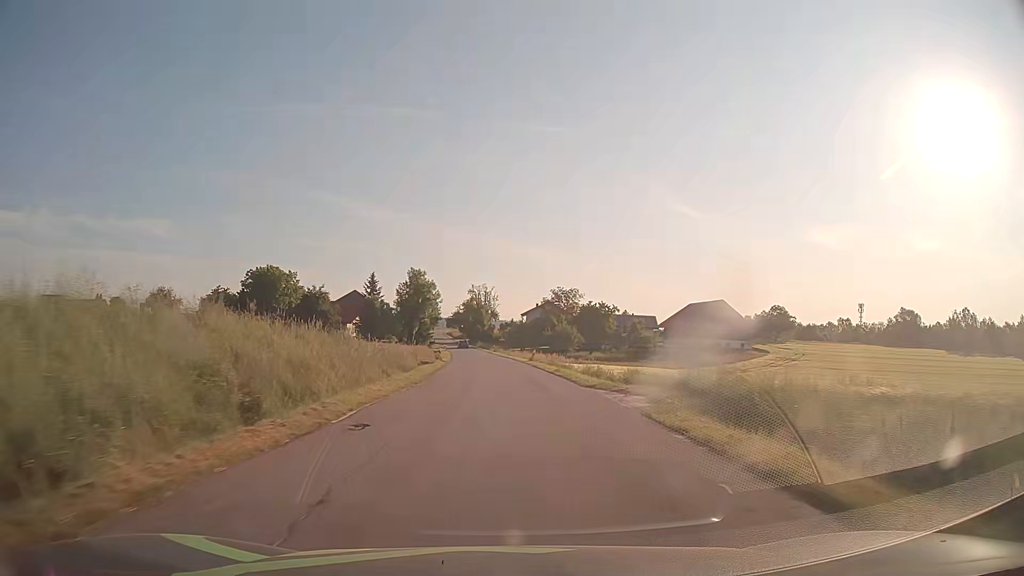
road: tertiary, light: Day
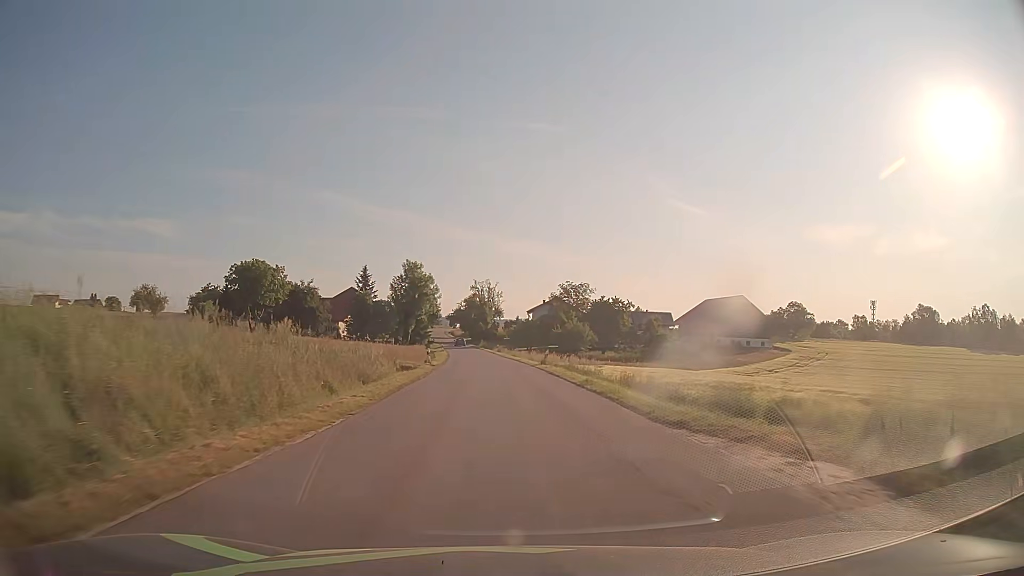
(0.0, +10.6) m; 0°
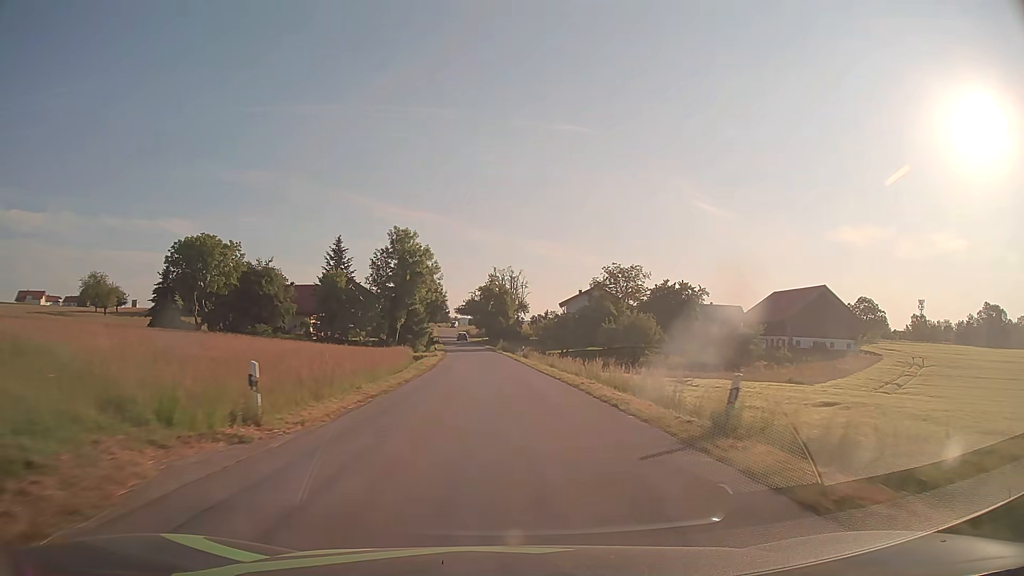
(-0.6, +31.7) m; -2°
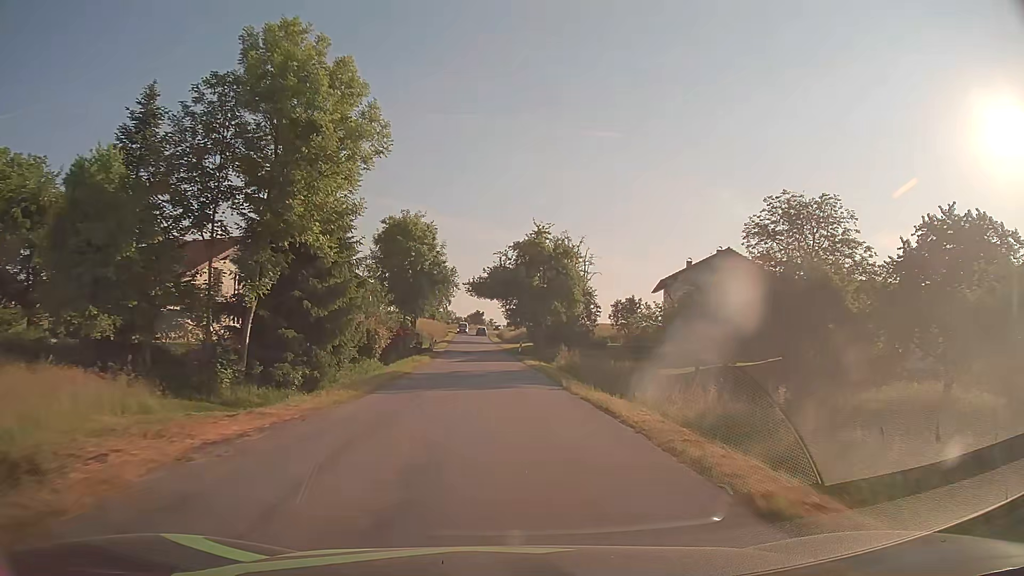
(-1.5, +52.8) m; -3°
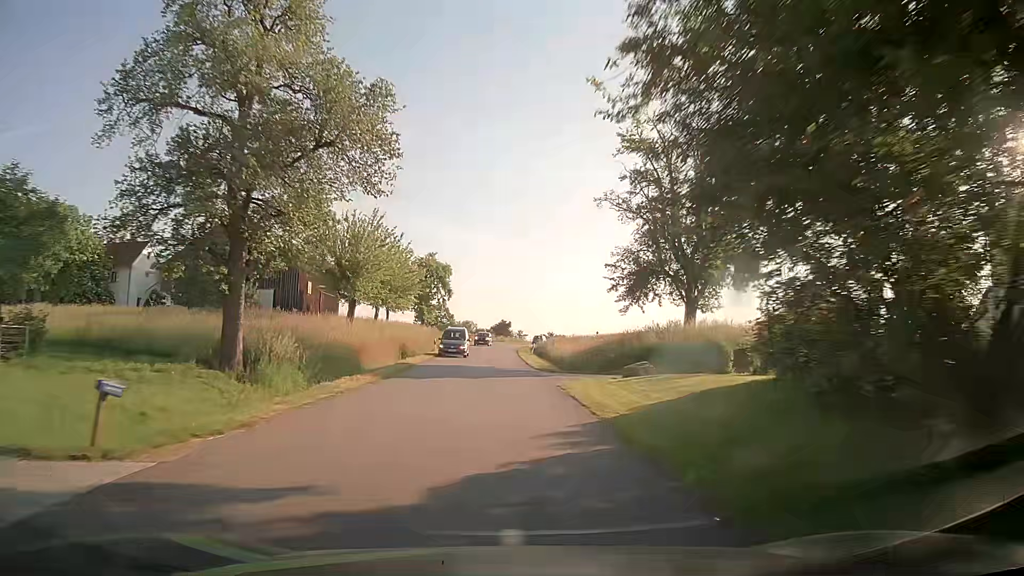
(-1.5, +52.5) m; -3°
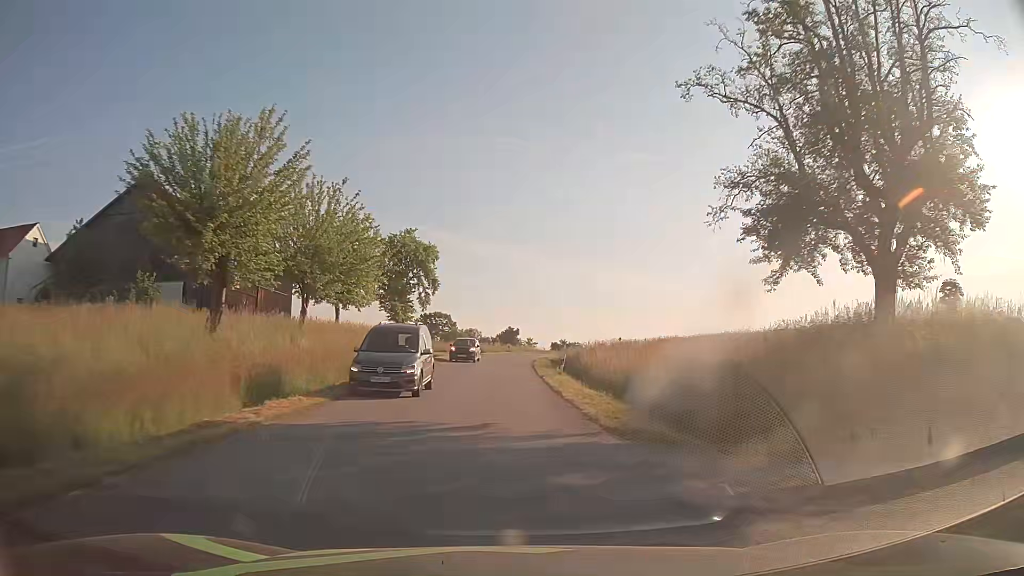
(+0.1, +20.8) m; 0°
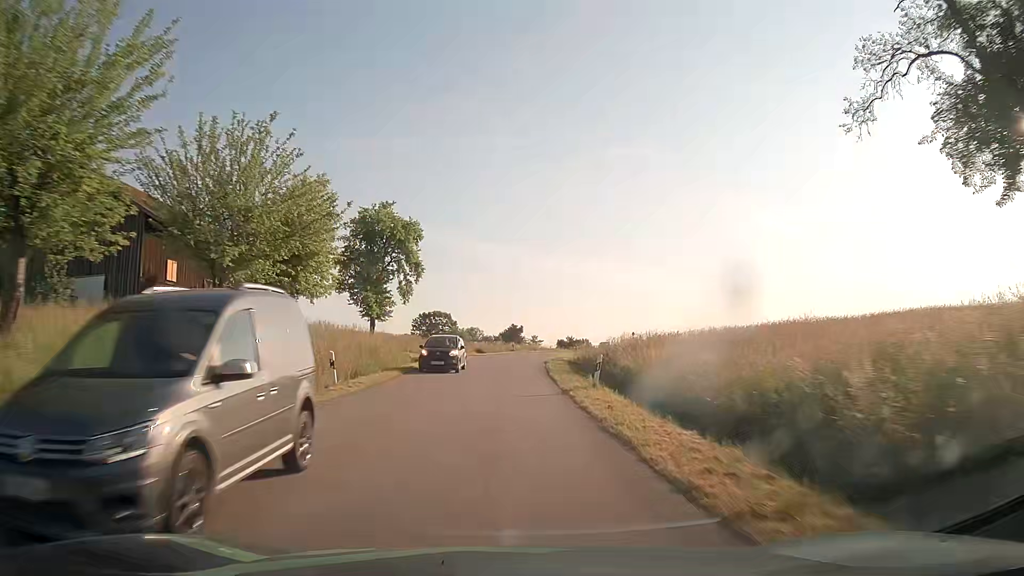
(0.0, +10.4) m; 0°
(0, +10) (0, +20) (0, +30) (0, +40) (+1, +50) (+3, +60) (+5, +70) (+8, +79) (+11, +89) (+16, +98) m
